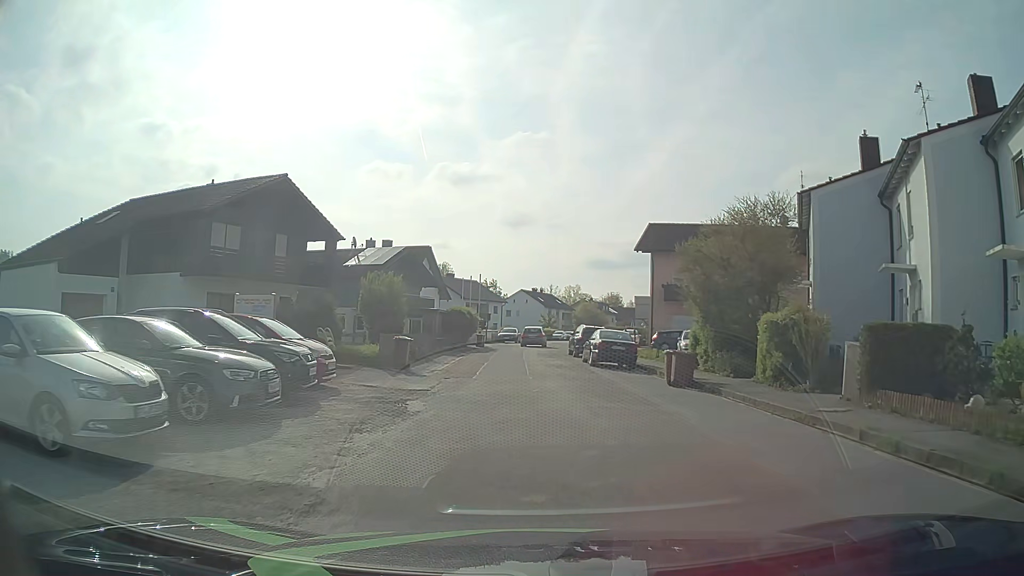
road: residential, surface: asphalt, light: Day
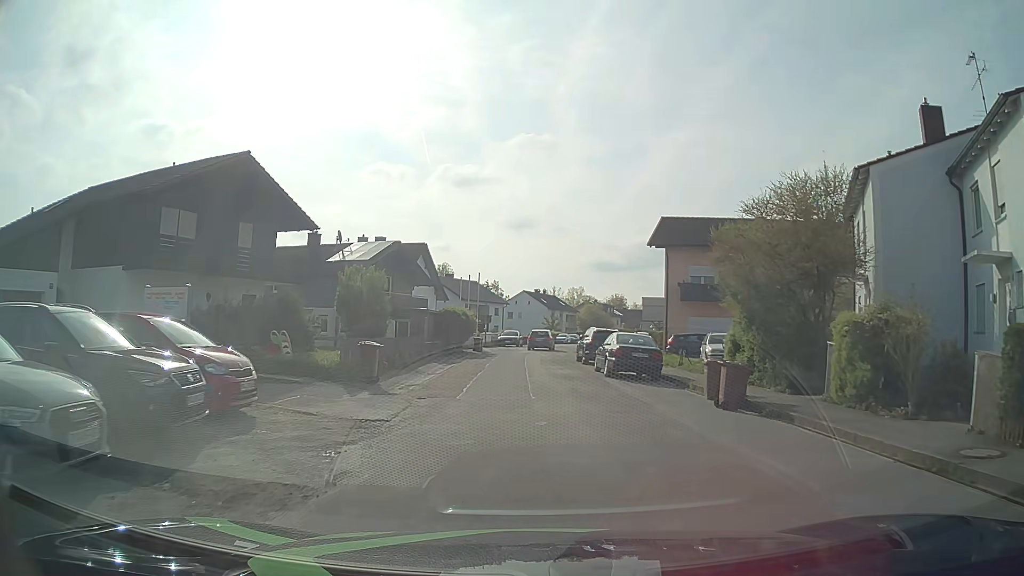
(0.0, +4.4) m; +1°
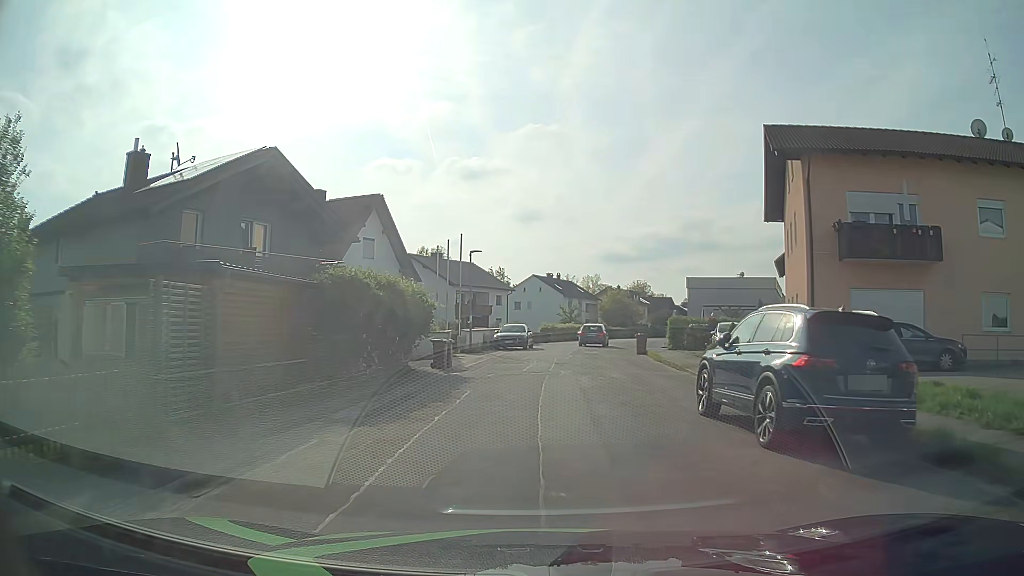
(-0.4, +22.4) m; -2°
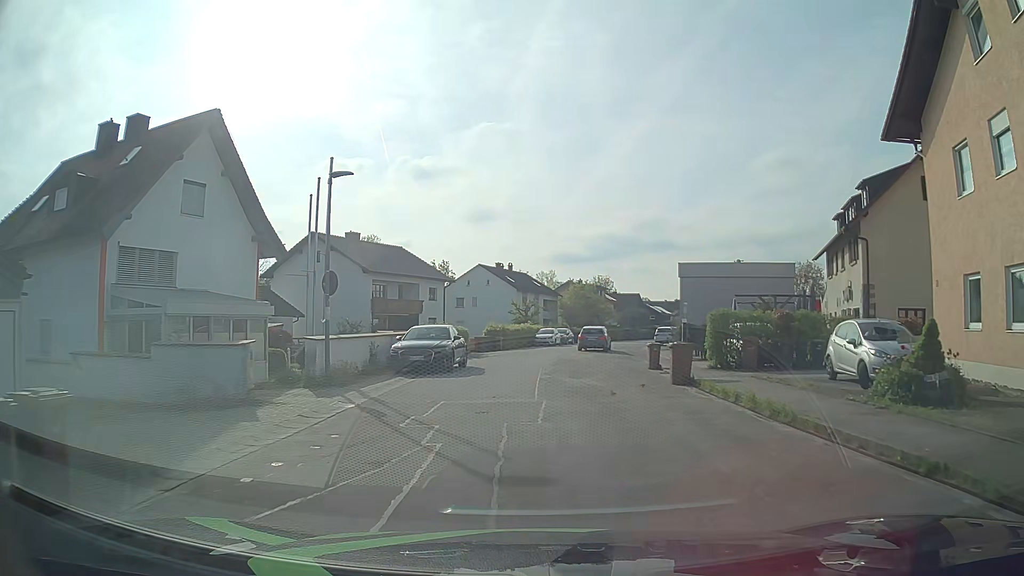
(+0.6, +18.0) m; +4°
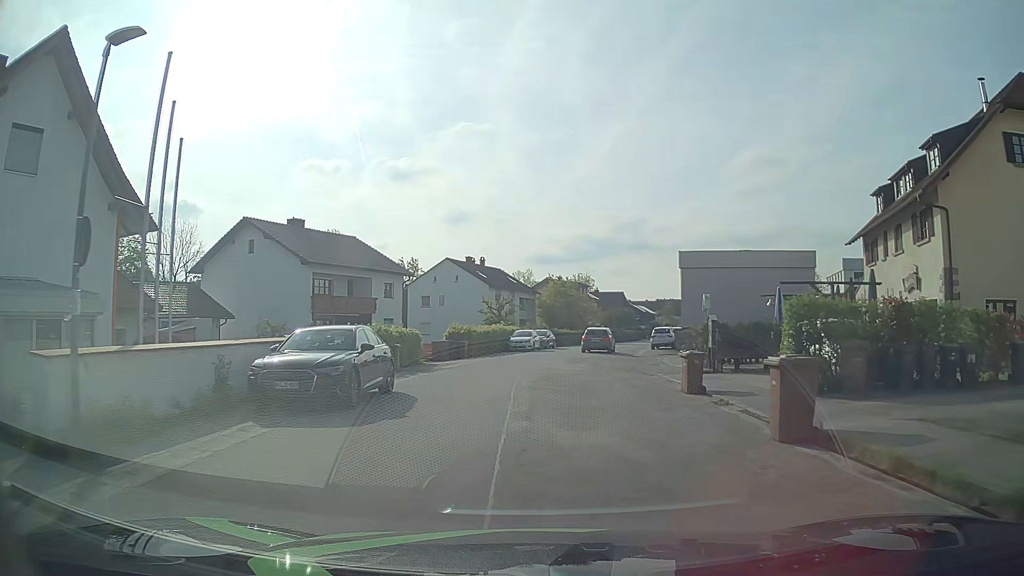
(+0.2, +9.0) m; +2°
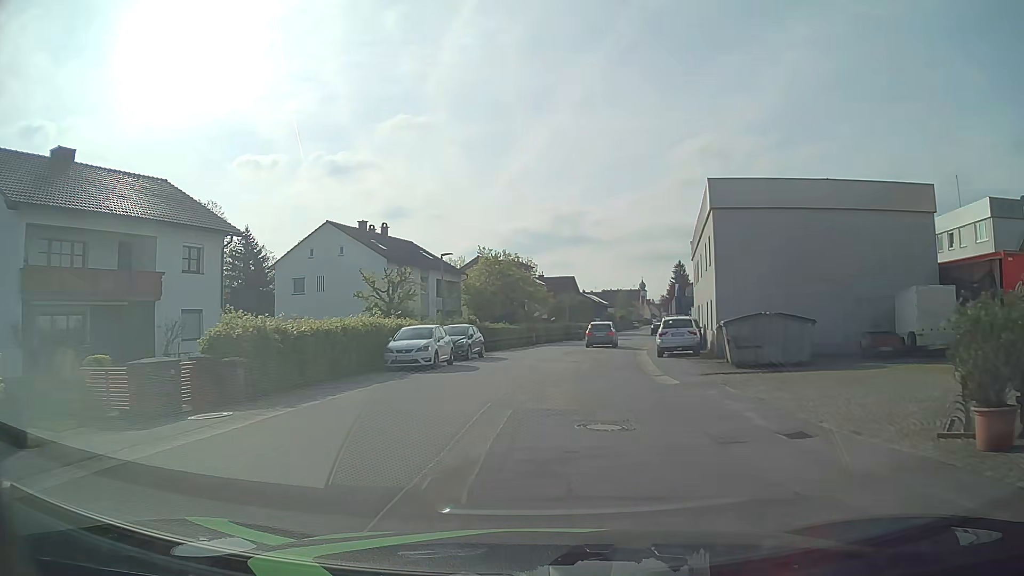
(+1.0, +22.6) m; +4°
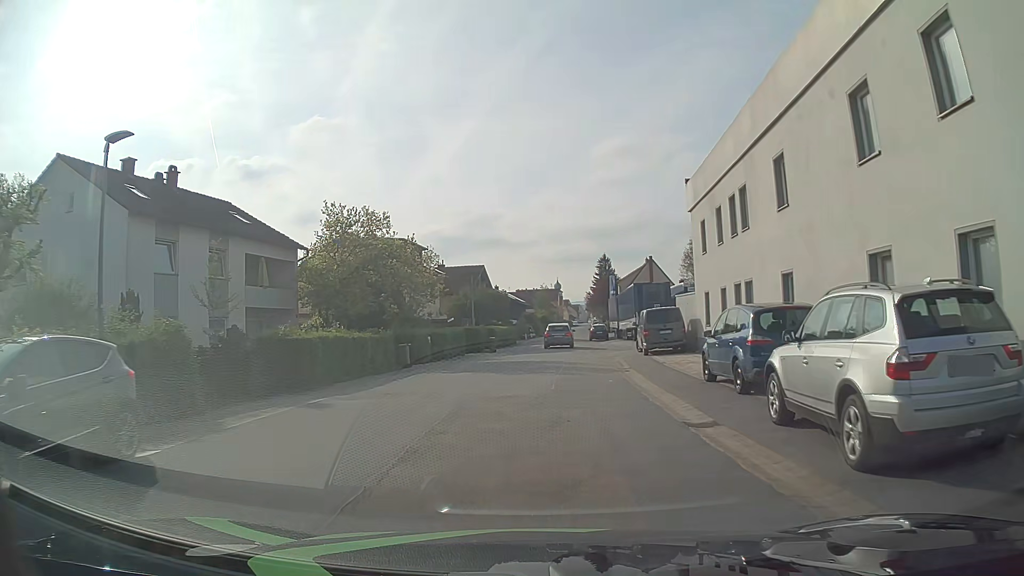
(+1.6, +22.5) m; +7°
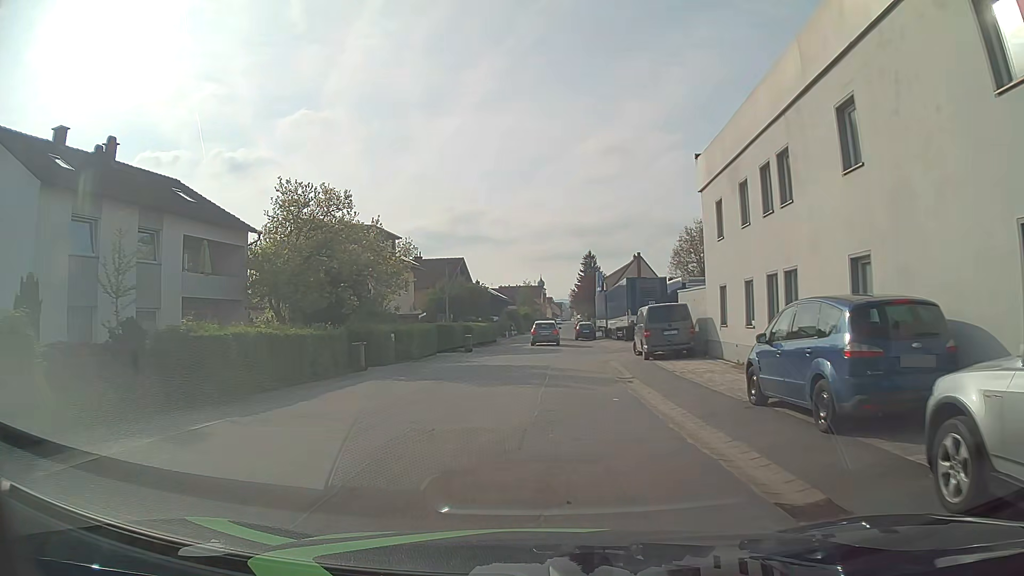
(+0.1, +4.5) m; +1°
(0, +10) (+1, +20) (+2, +30) (+2, +40) (+2, +50) (+2, +60) (+3, +70) (+4, +80) (+4, +90) (+5, +100) m
